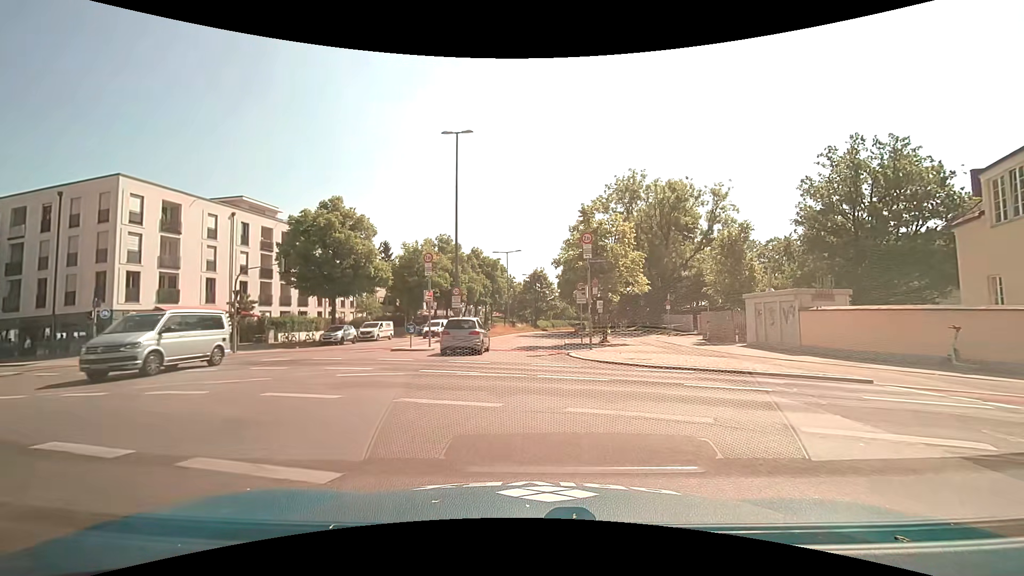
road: secondary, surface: asphalt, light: Day
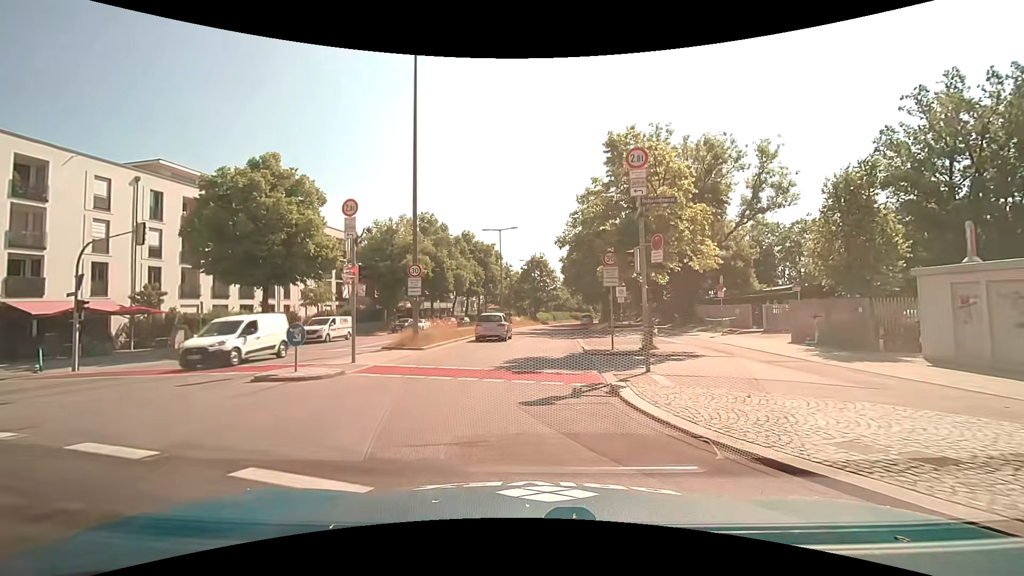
(0.0, +12.2) m; 0°
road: residential
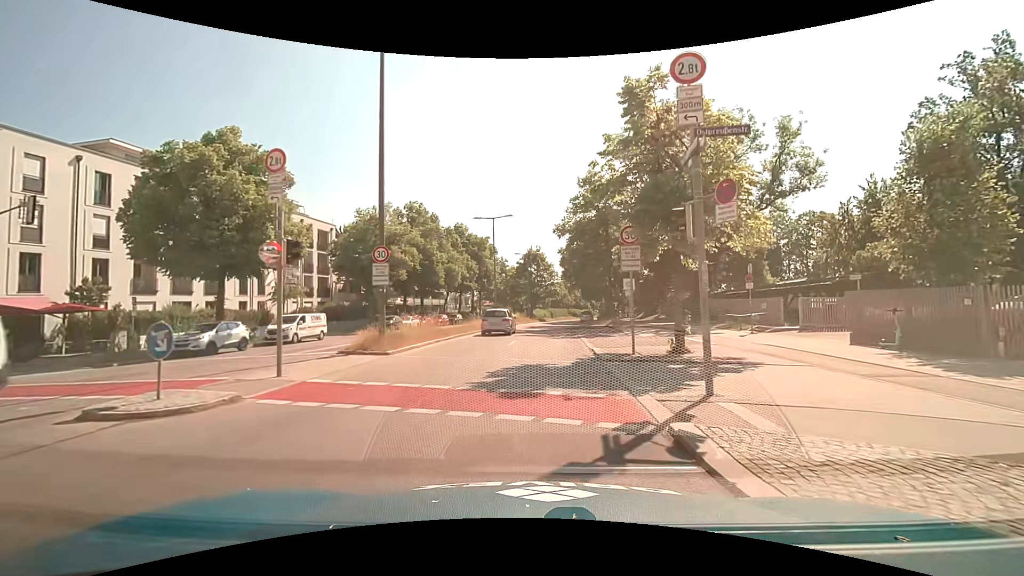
(0.0, +4.6) m; 0°
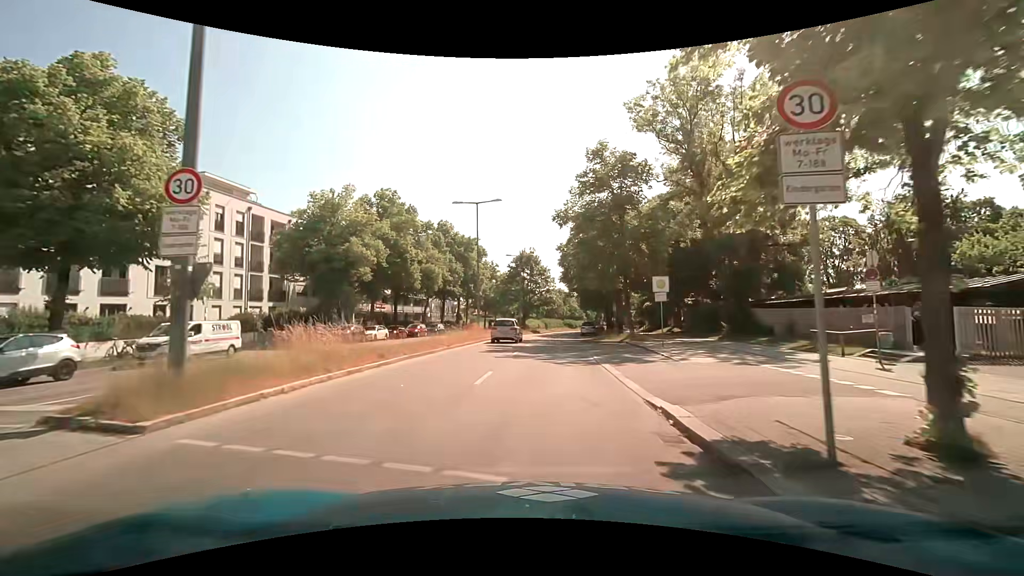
(+0.2, +10.1) m; +2°
(0, +10) (0, +20) (+1, +30) (+1, +40) (+2, +50) (+3, +60) (+5, +70) (+5, +80) (+6, +90) (+7, +100) m
